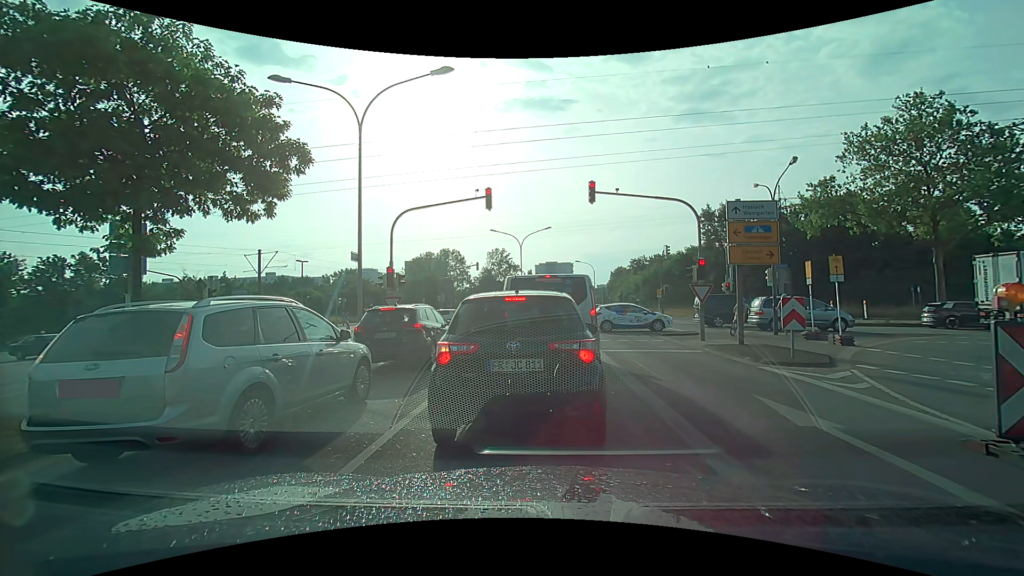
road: secondary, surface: asphalt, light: Day
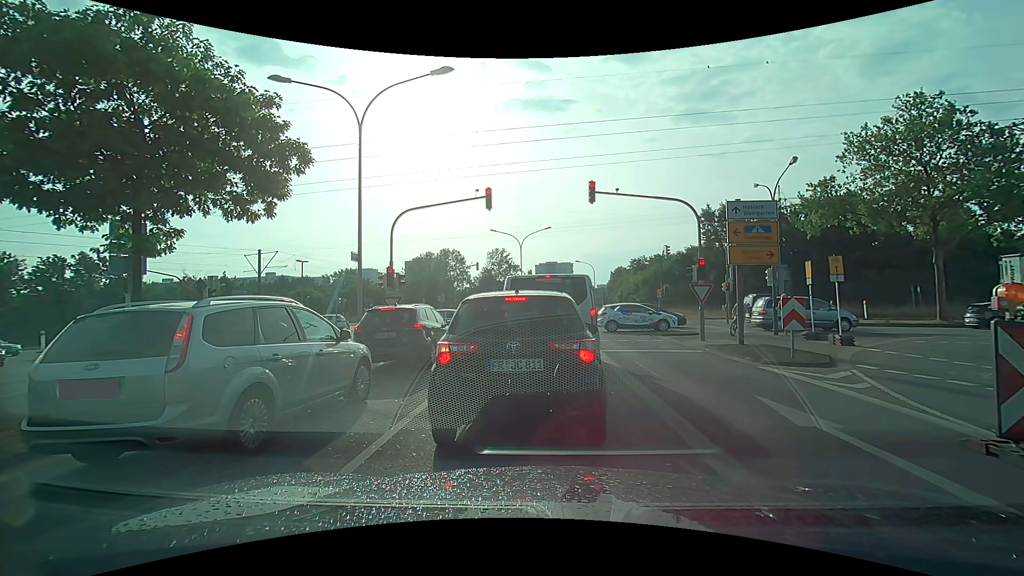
(0.0, 0.0) m; 0°
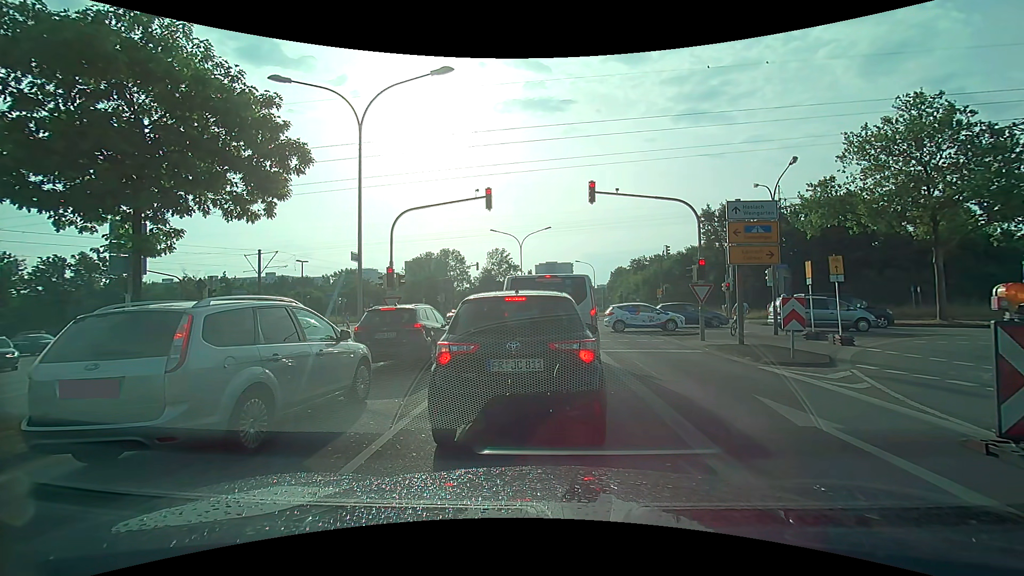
(0.0, 0.0) m; 0°
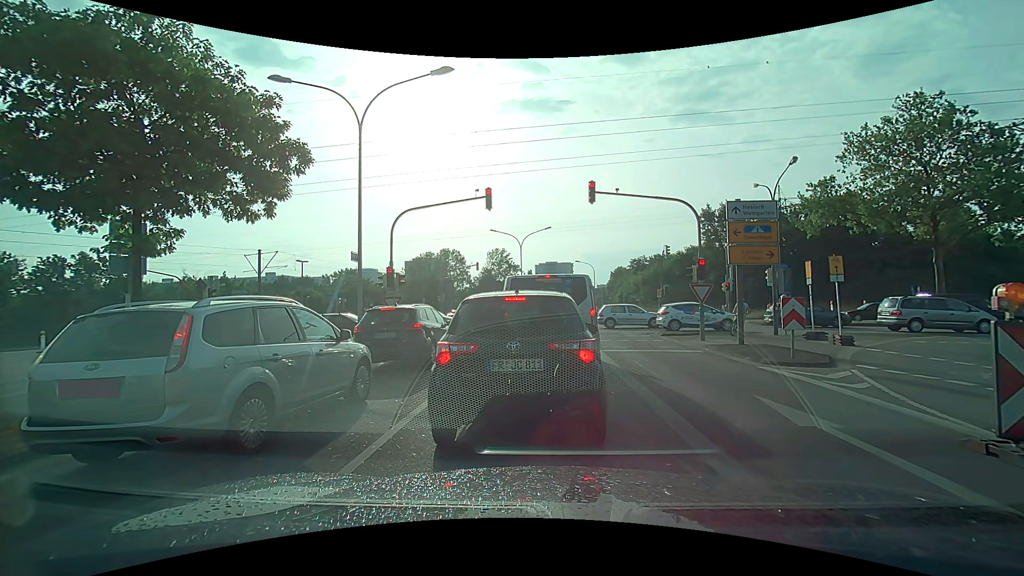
(0.0, 0.0) m; 0°
(0, +10) (+1, +20) (+1, +30) (-2, +40) (-8, +48) (-17, +51) (-27, +52) (-37, +53) (-47, +54) (-57, +55) m
